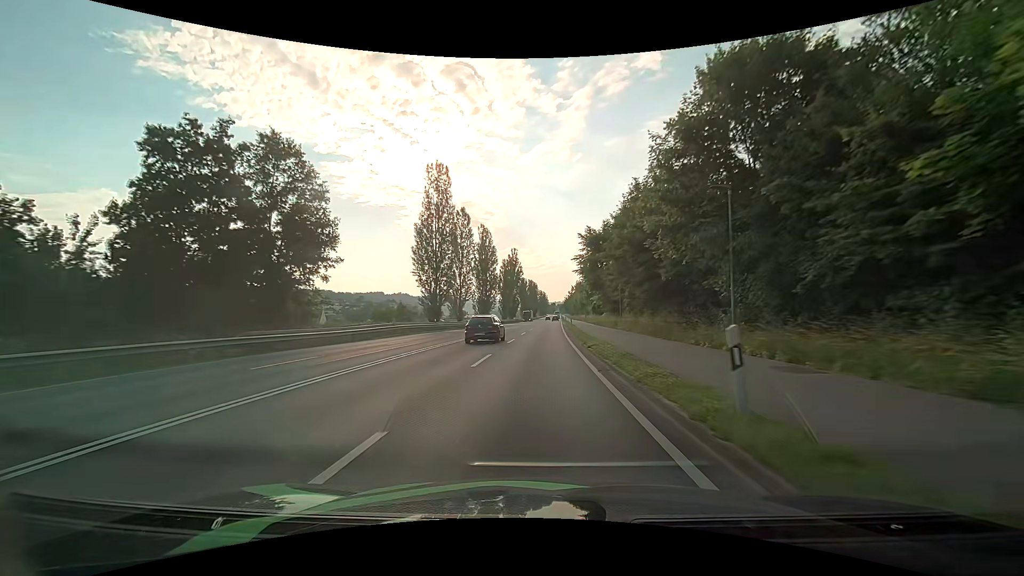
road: primary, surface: asphalt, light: Day
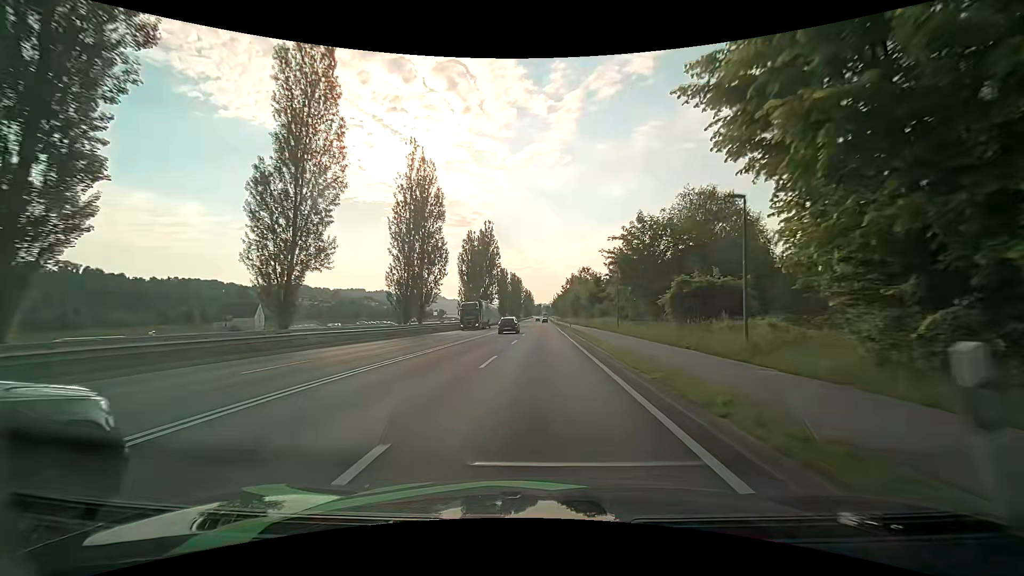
(+0.8, +48.5) m; +2°
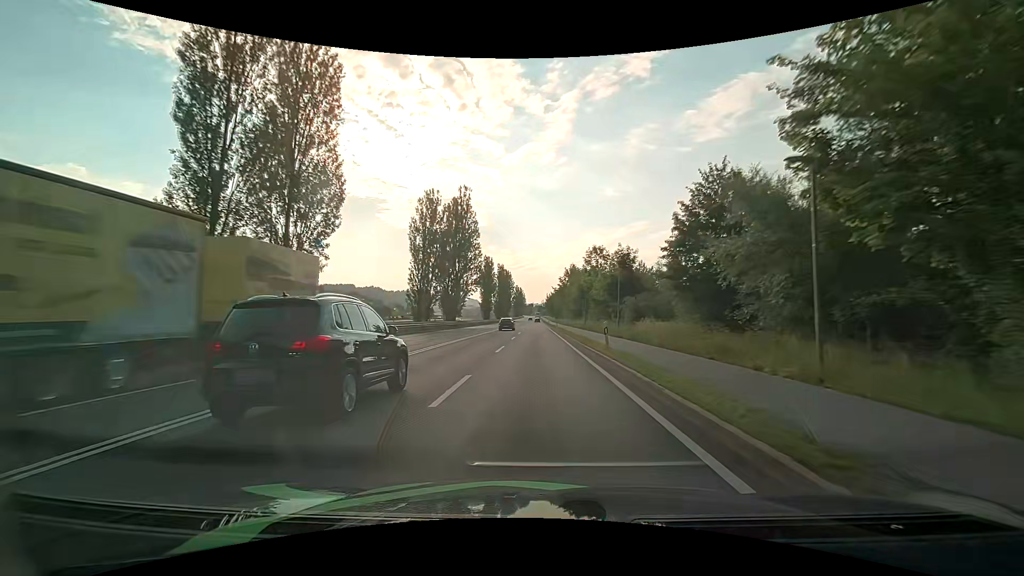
(+0.3, +29.6) m; +1°
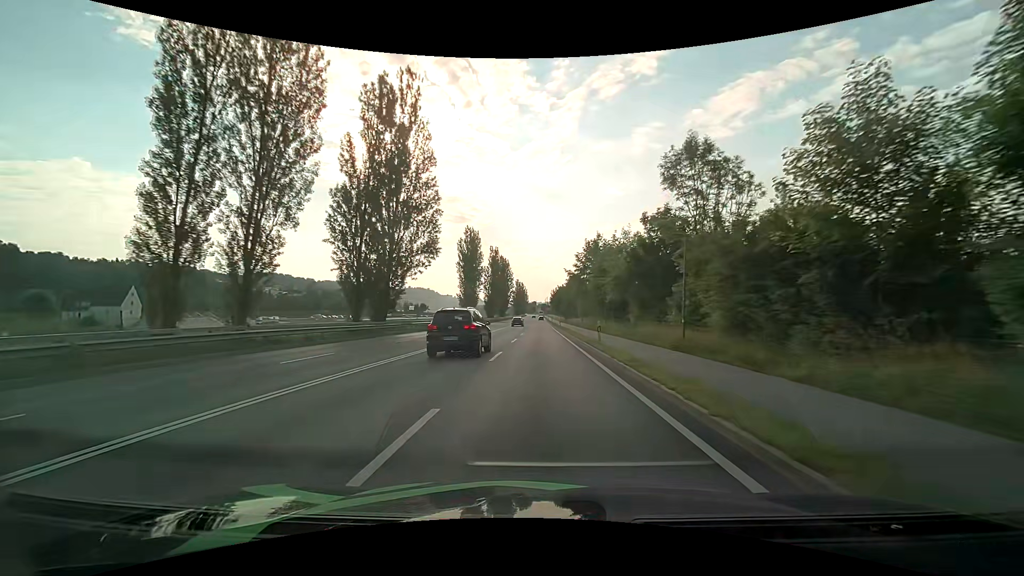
(-0.2, +40.4) m; 0°
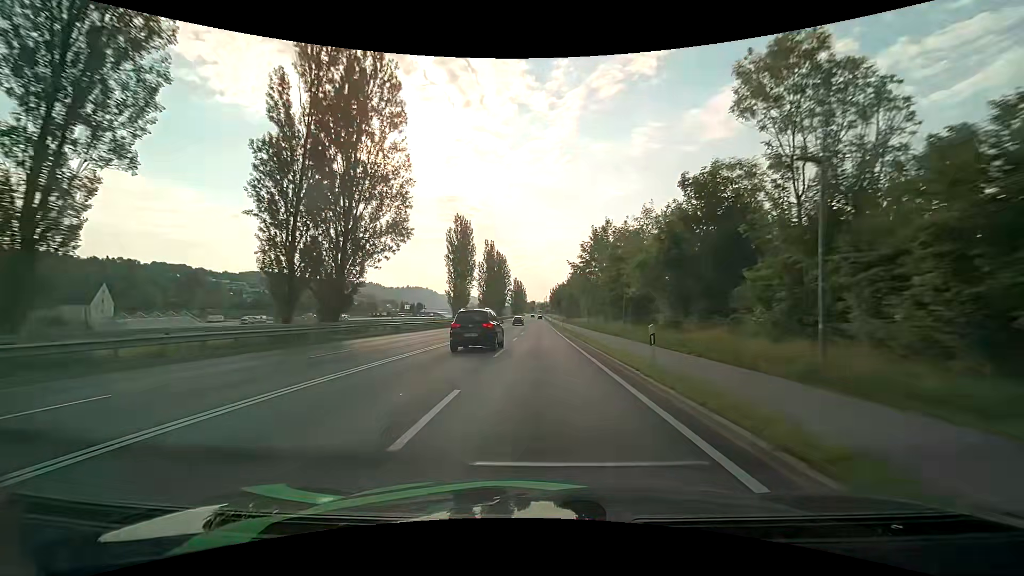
(0.0, +10.3) m; 0°
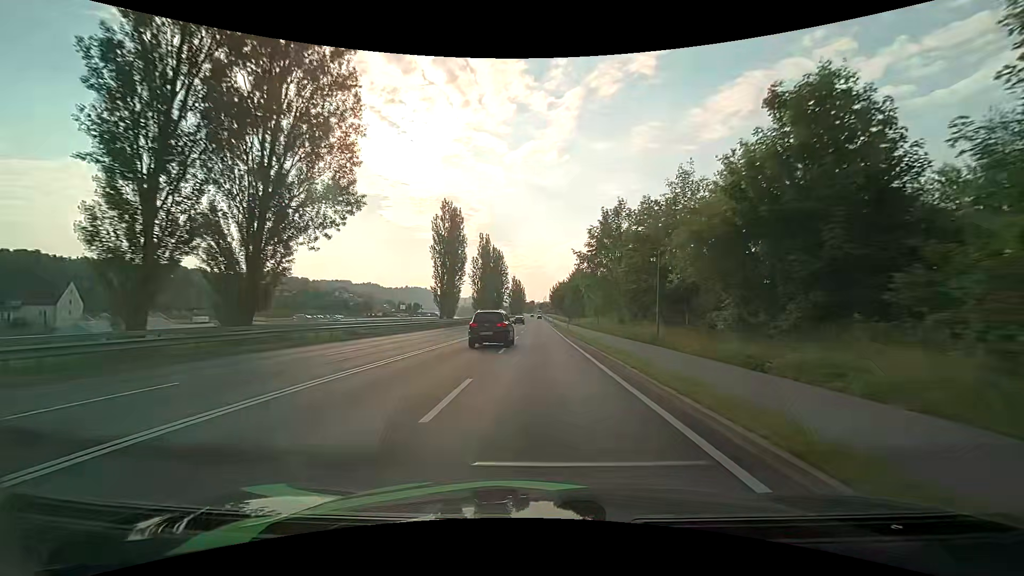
(0.0, +10.4) m; 0°
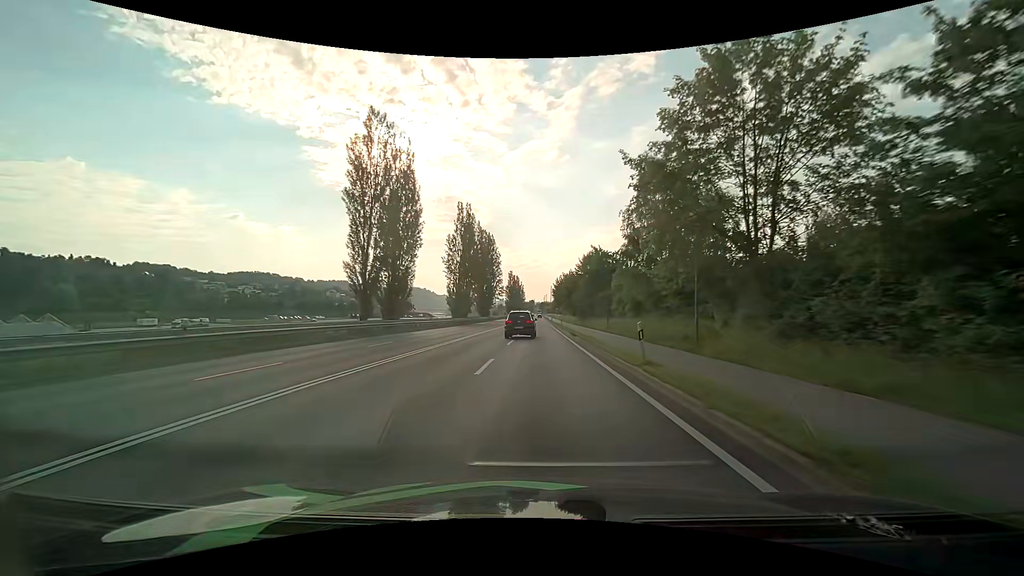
(-0.1, +31.5) m; 0°
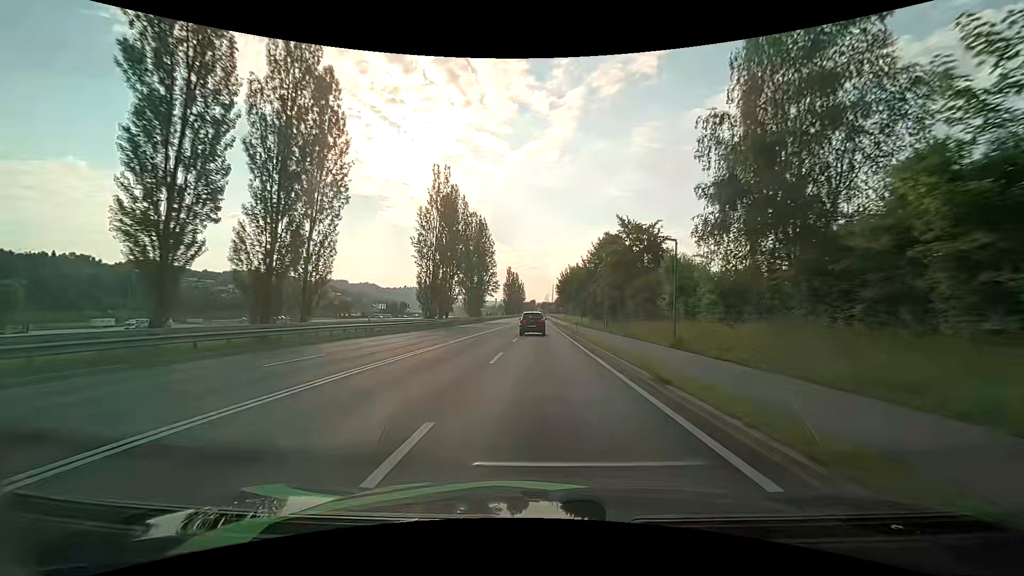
(-0.1, +21.3) m; 0°
(0, +10) (0, +20) (0, +30) (0, +40) (0, +50) (0, +60) (0, +70) (0, +80) (0, +90) (0, +100) m
